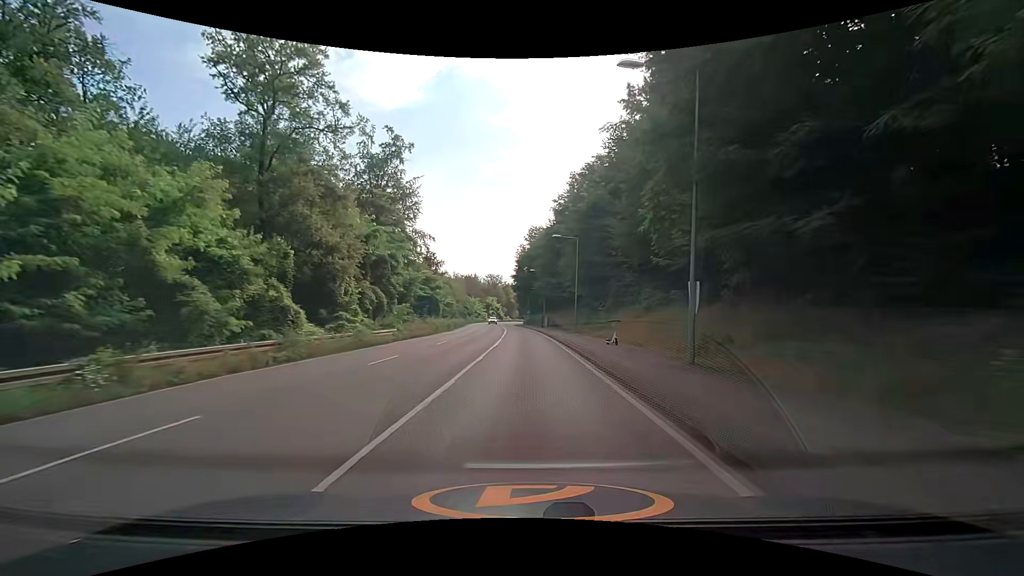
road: secondary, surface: asphalt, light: Day
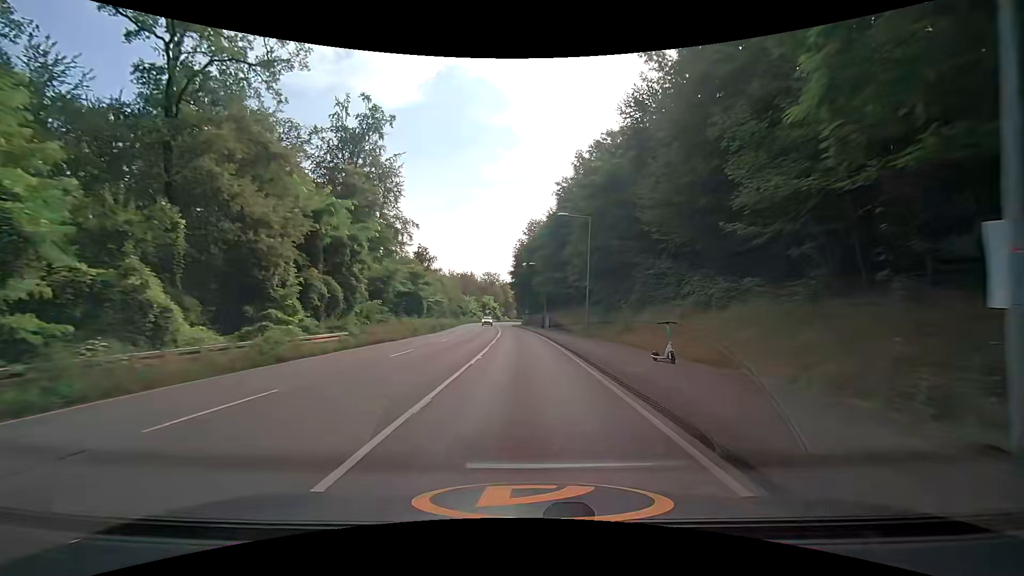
(+0.1, +9.1) m; +1°
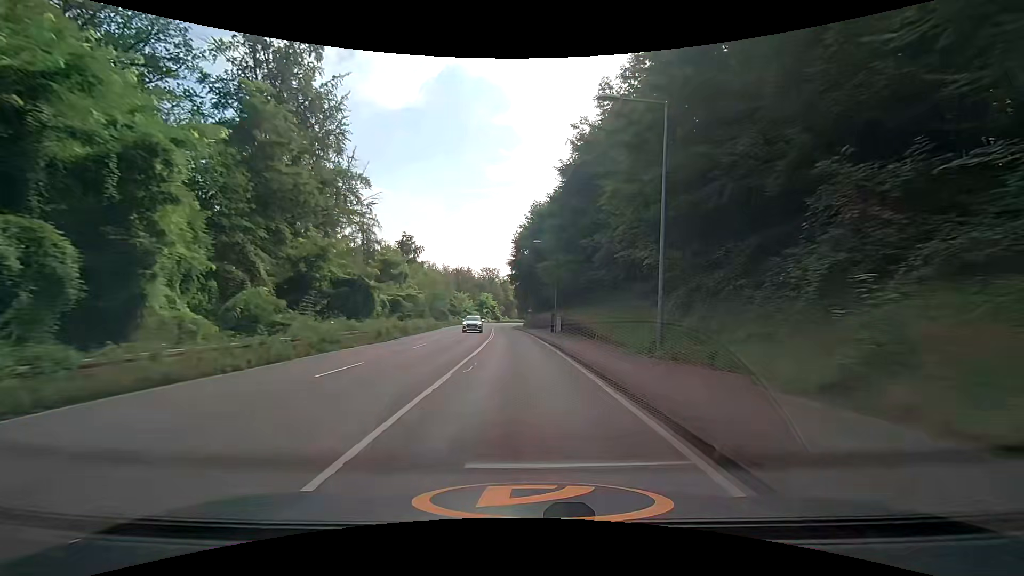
(-0.1, +18.2) m; 0°
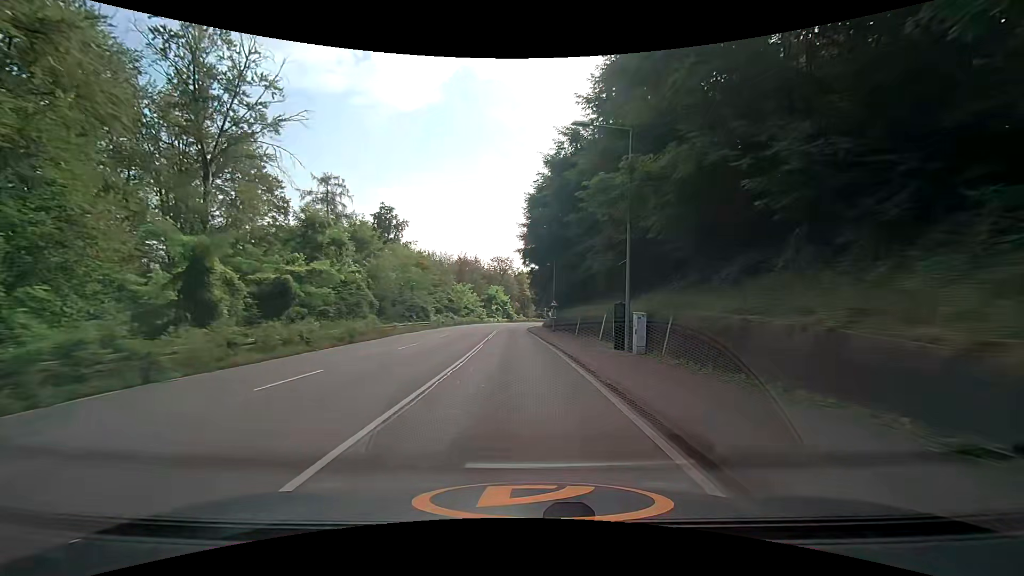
(-0.4, +27.3) m; -2°
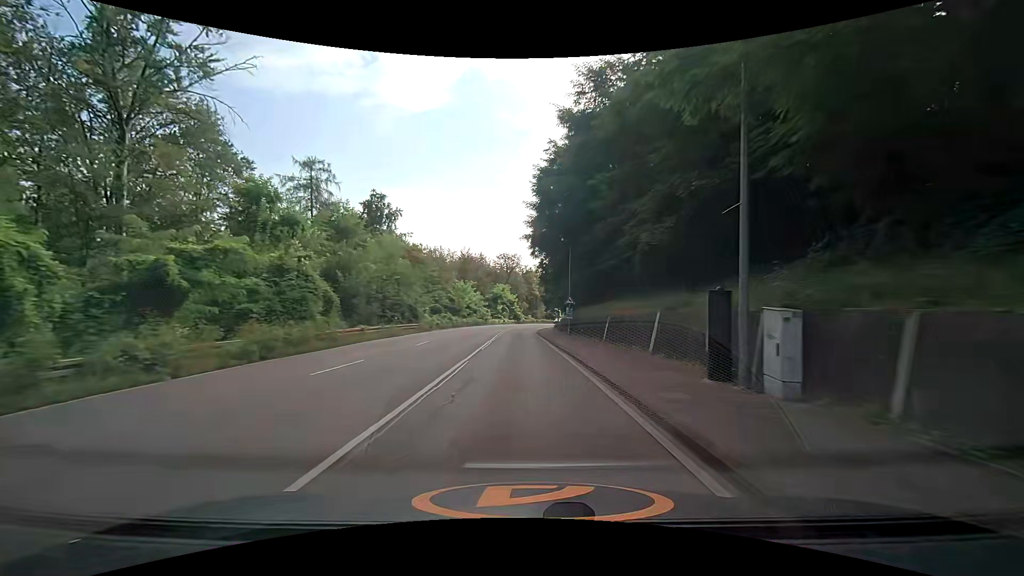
(0.0, +9.1) m; -1°
